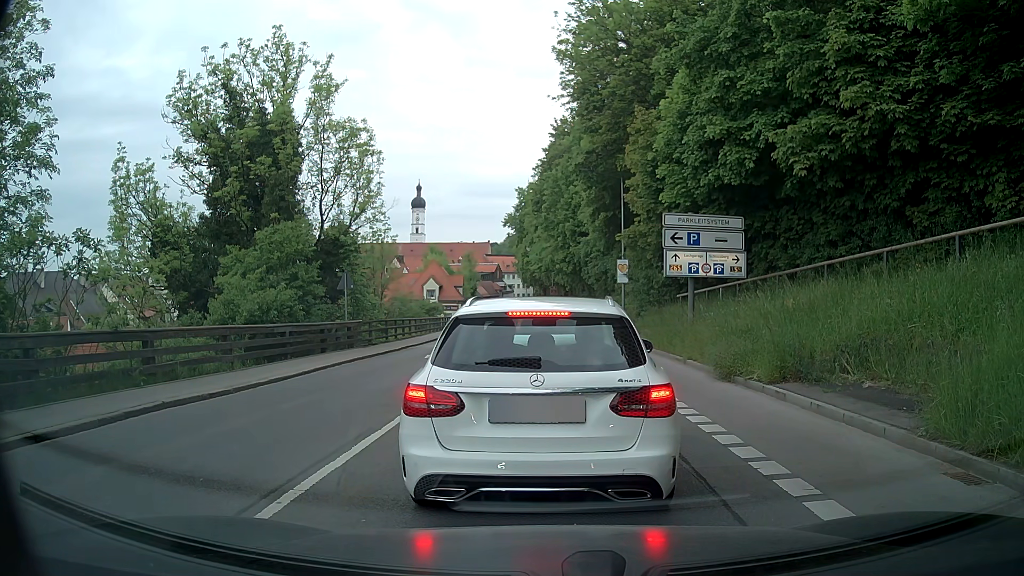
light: Day
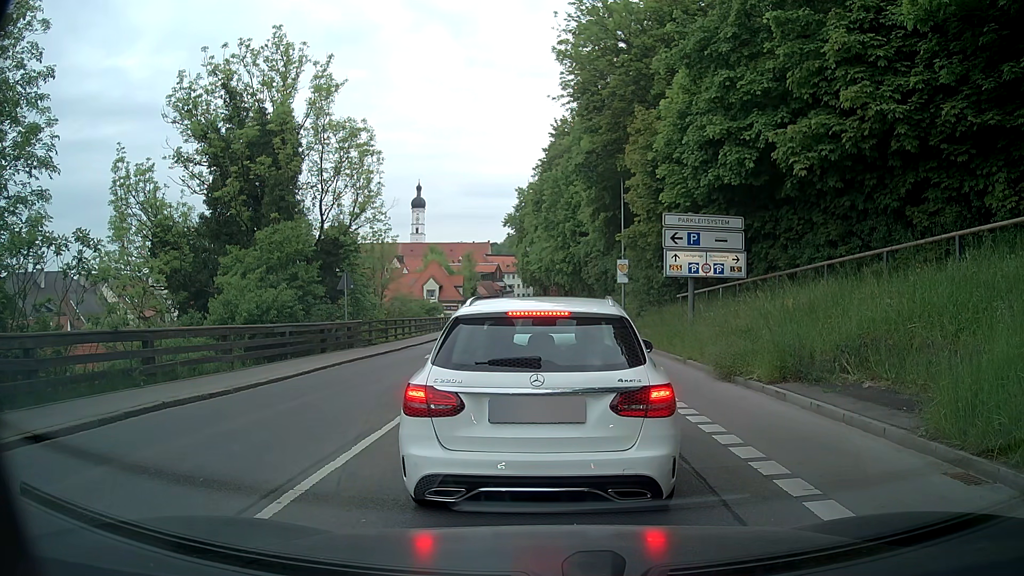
(0.0, 0.0) m; 0°
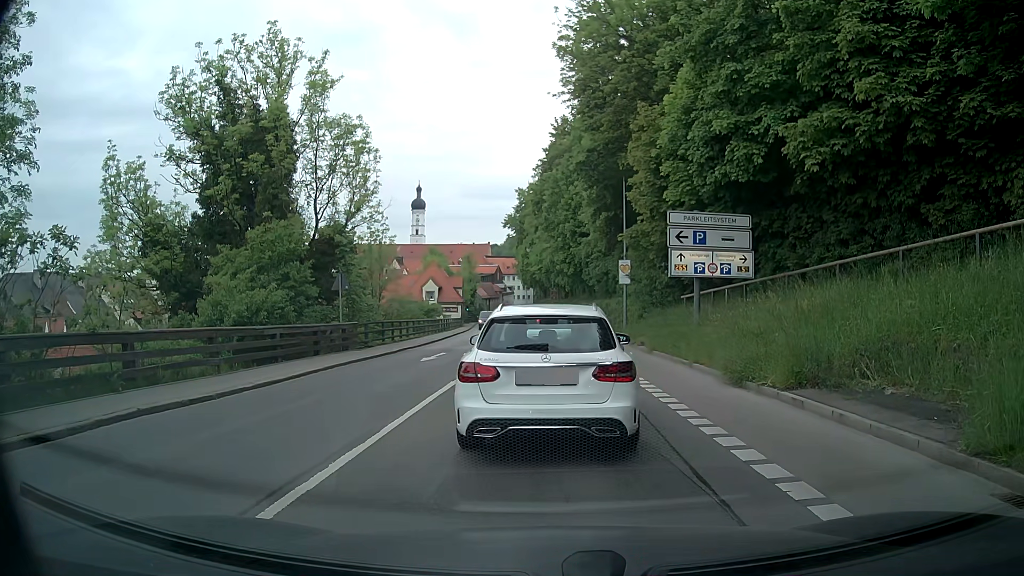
(0.0, +0.8) m; 0°
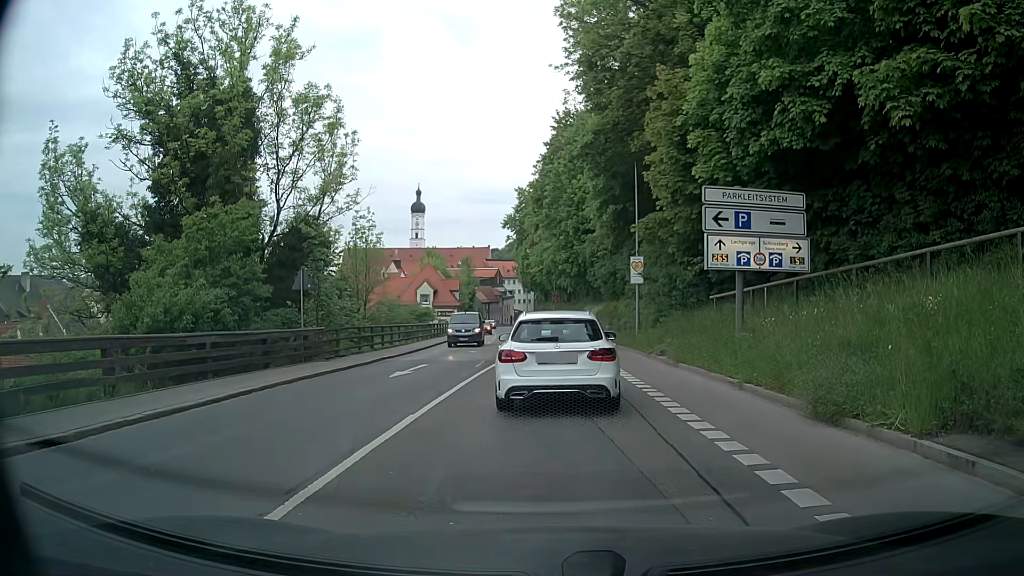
(-0.1, +4.5) m; -1°
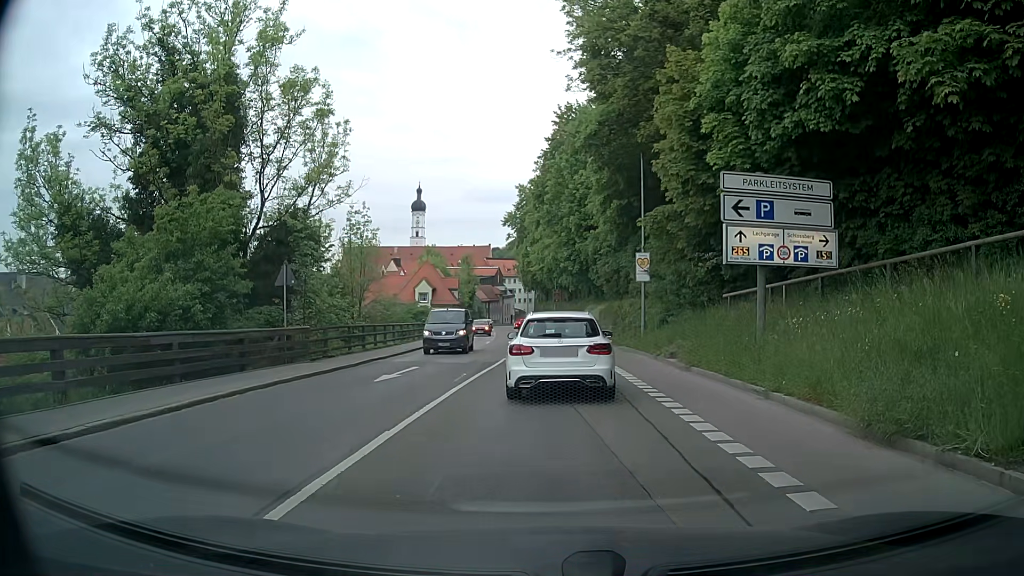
(0.0, +1.6) m; -1°
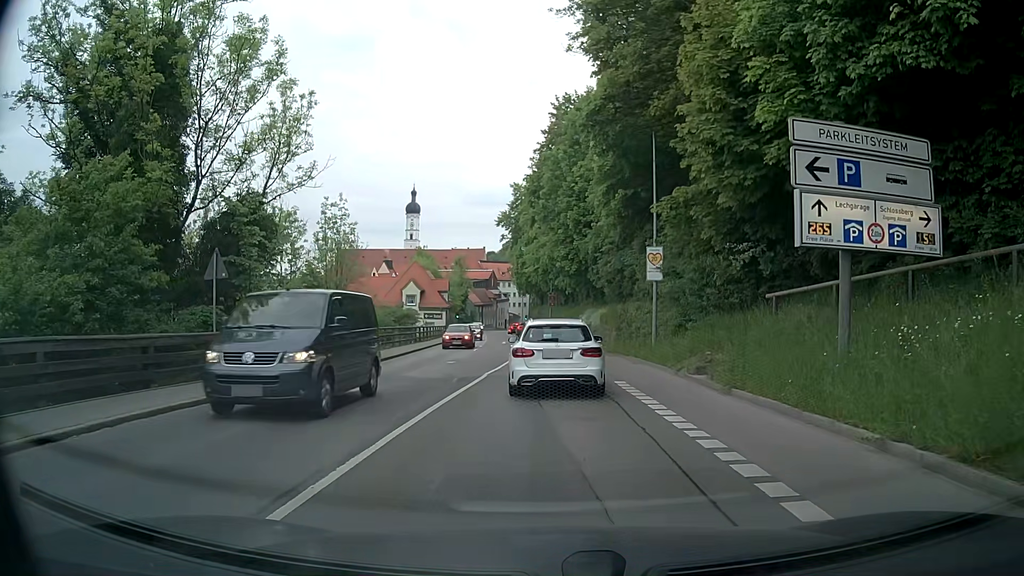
(+0.1, +4.6) m; +2°
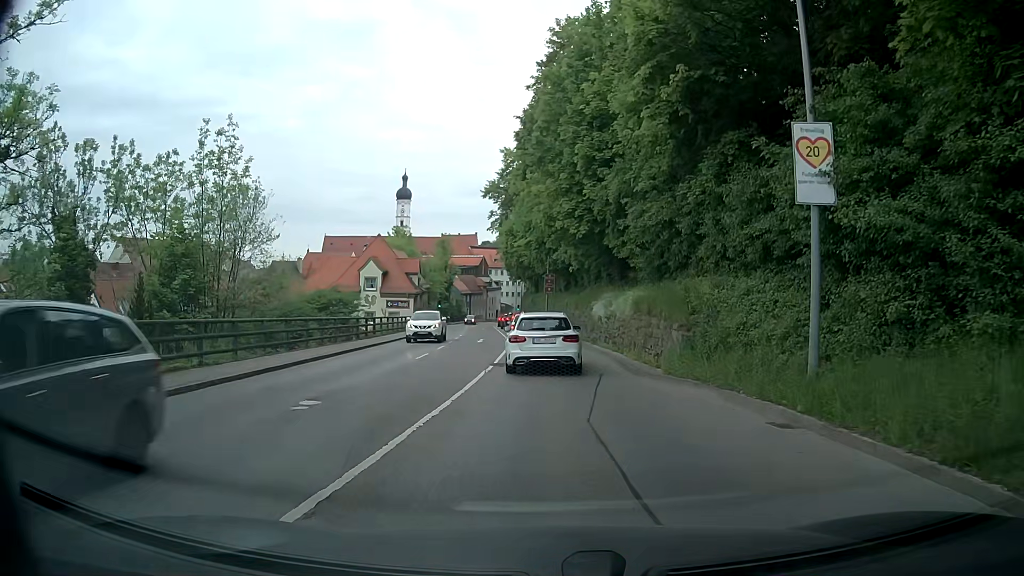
(-0.2, +15.5) m; -1°
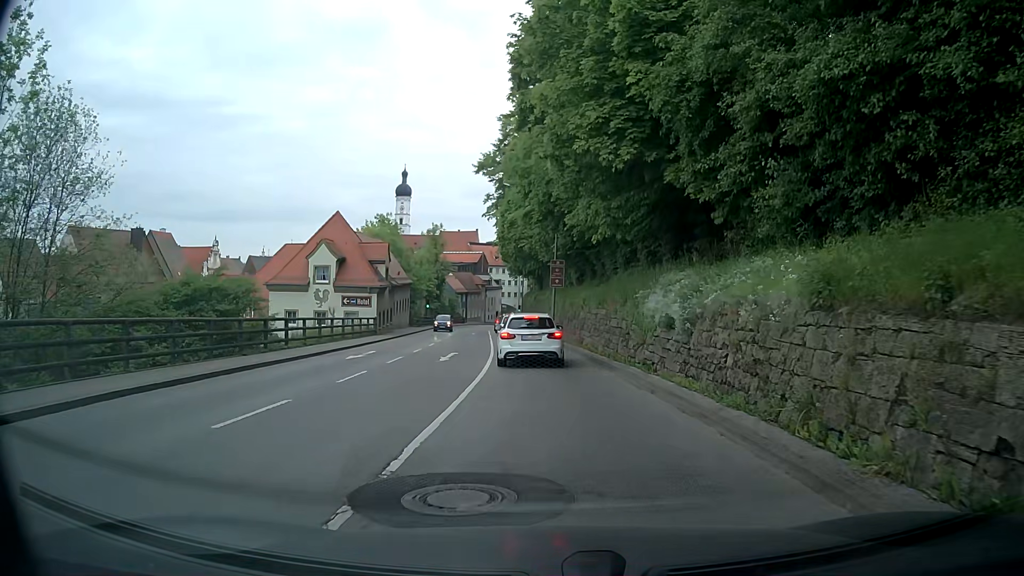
(0.0, +14.1) m; +1°
